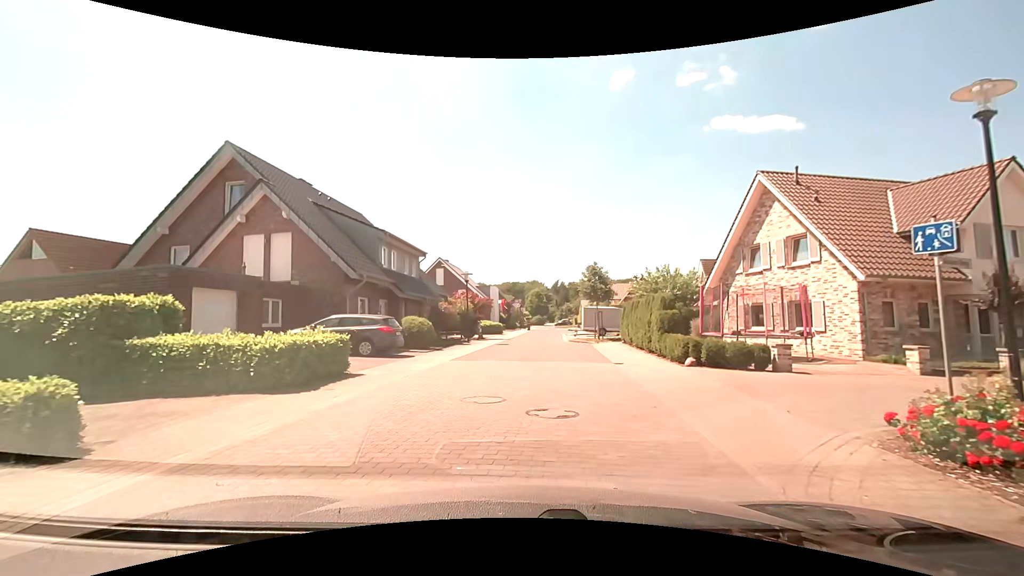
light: Day
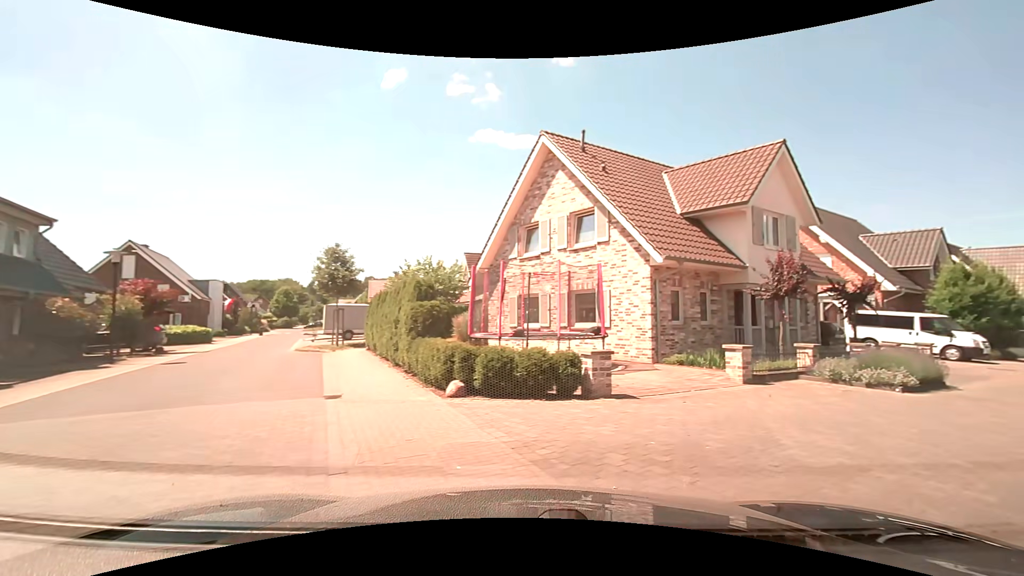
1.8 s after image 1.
(+1.2, +7.0) m; +25°
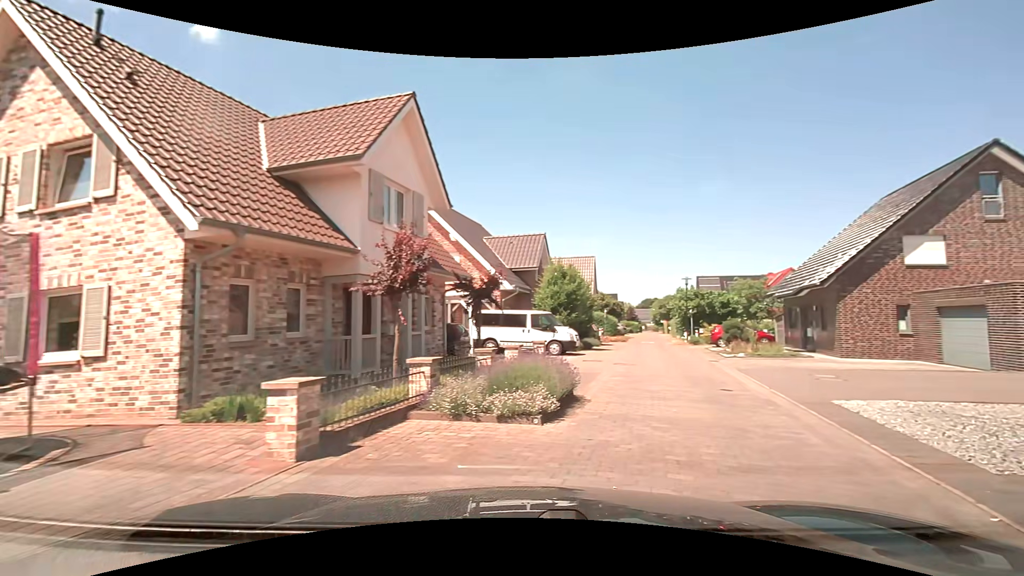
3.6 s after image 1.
(+2.0, +5.8) m; +40°
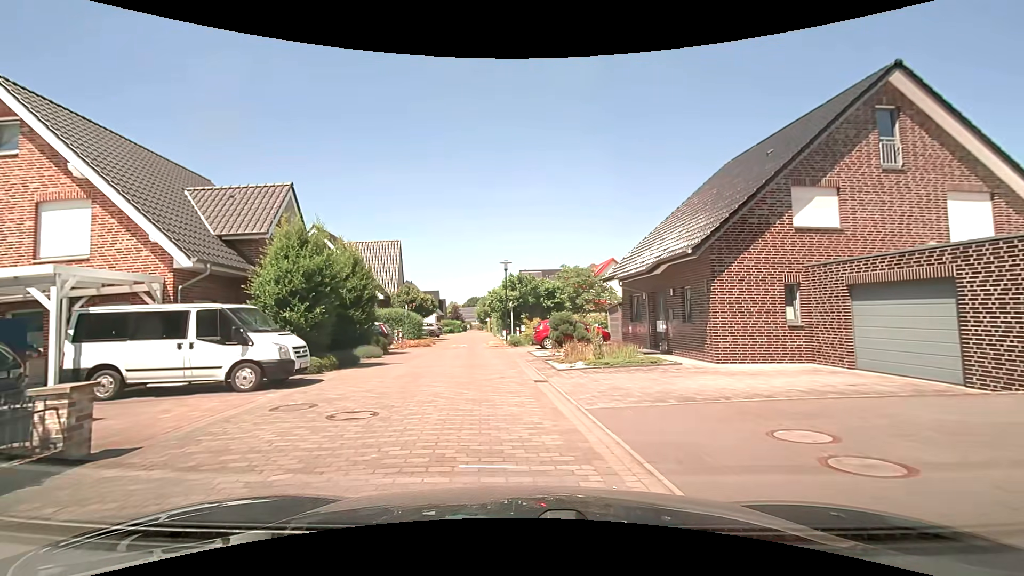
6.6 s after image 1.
(+2.7, +10.2) m; +18°
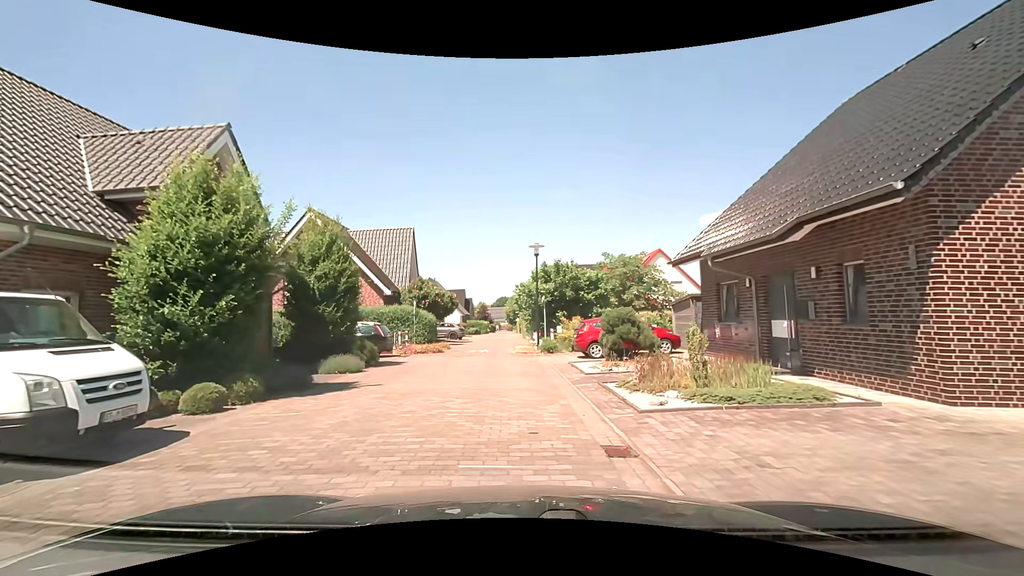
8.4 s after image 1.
(-0.2, +6.5) m; -3°
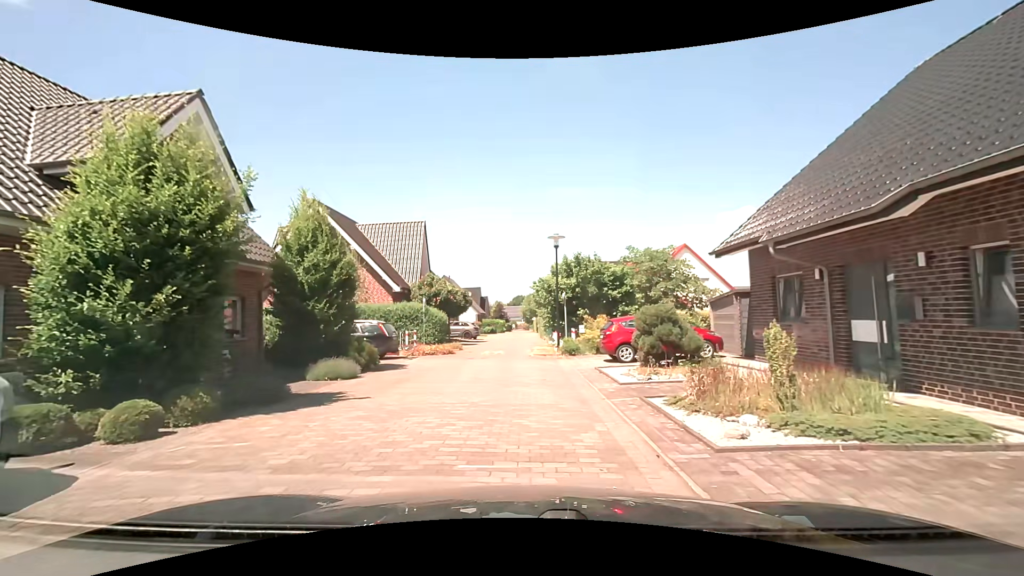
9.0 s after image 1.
(0.0, +2.2) m; -1°
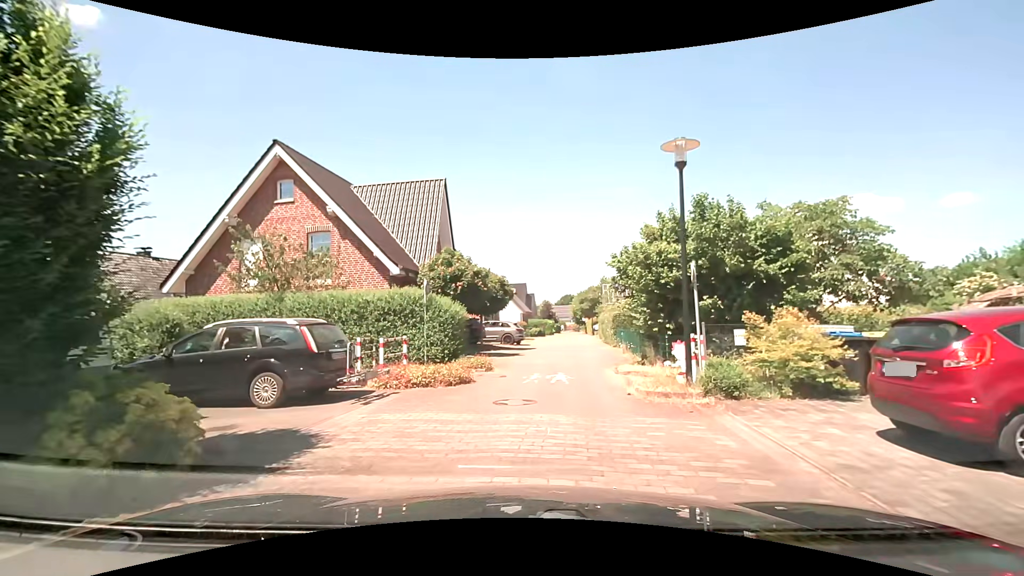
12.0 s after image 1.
(-0.7, +11.1) m; -5°
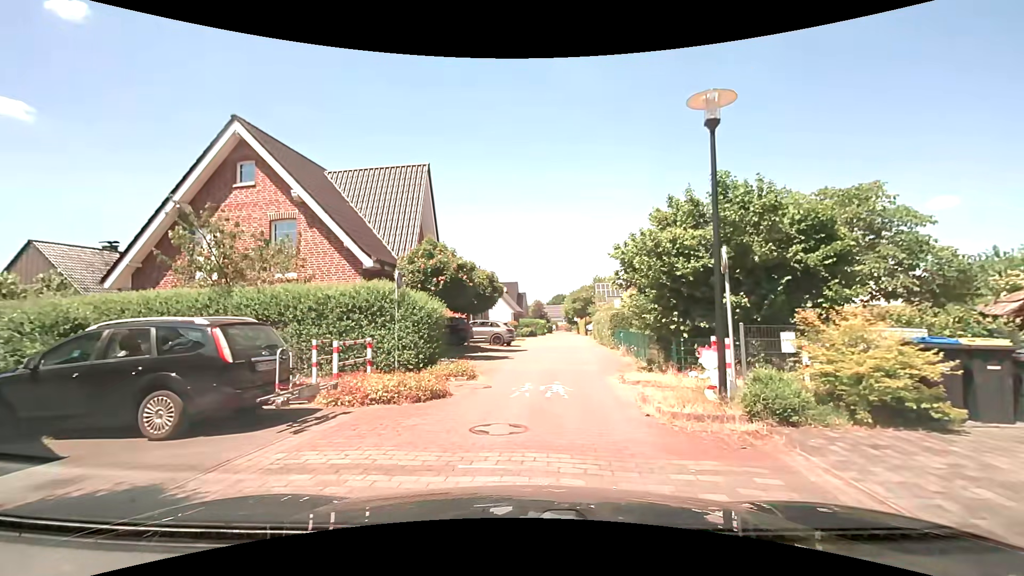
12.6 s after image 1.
(0.0, +2.2) m; +2°
